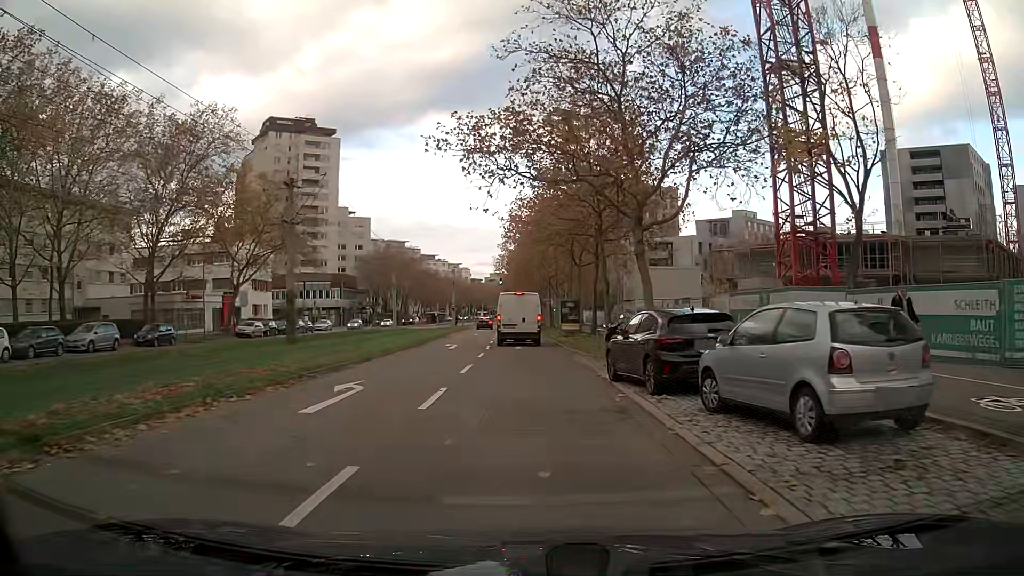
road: tertiary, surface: asphalt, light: Day
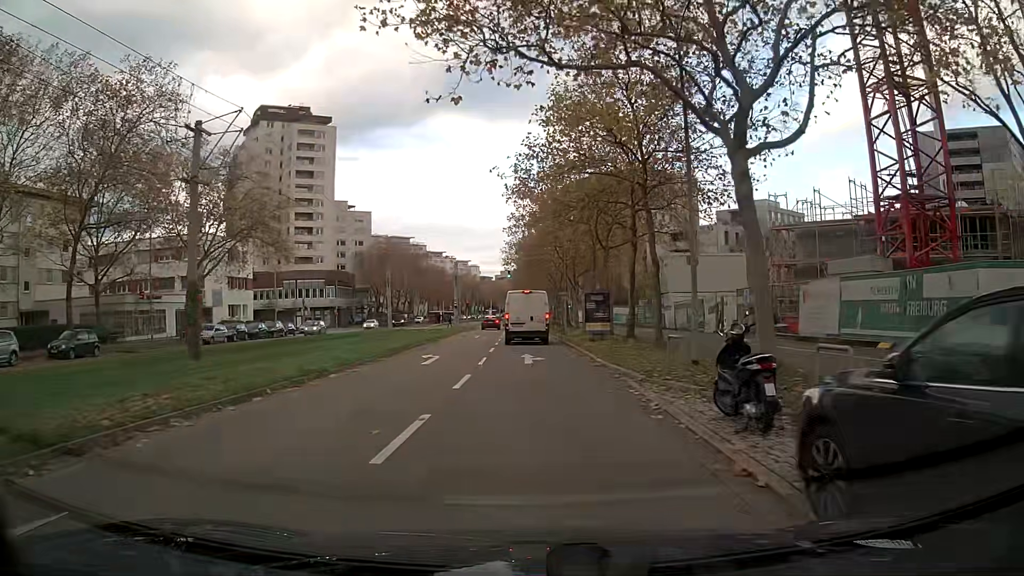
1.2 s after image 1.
(-0.1, +10.0) m; 0°
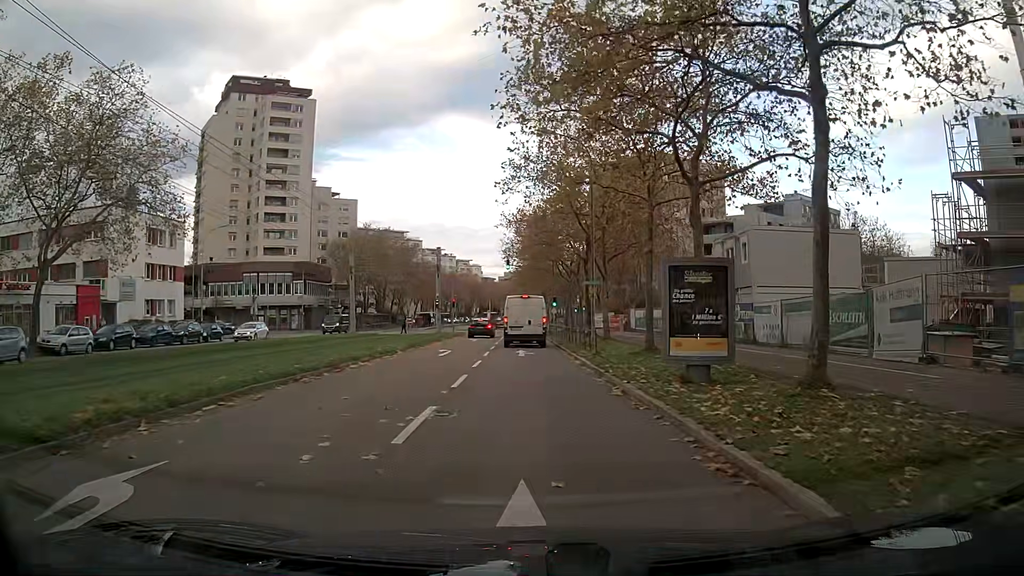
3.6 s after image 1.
(-0.1, +18.3) m; -1°
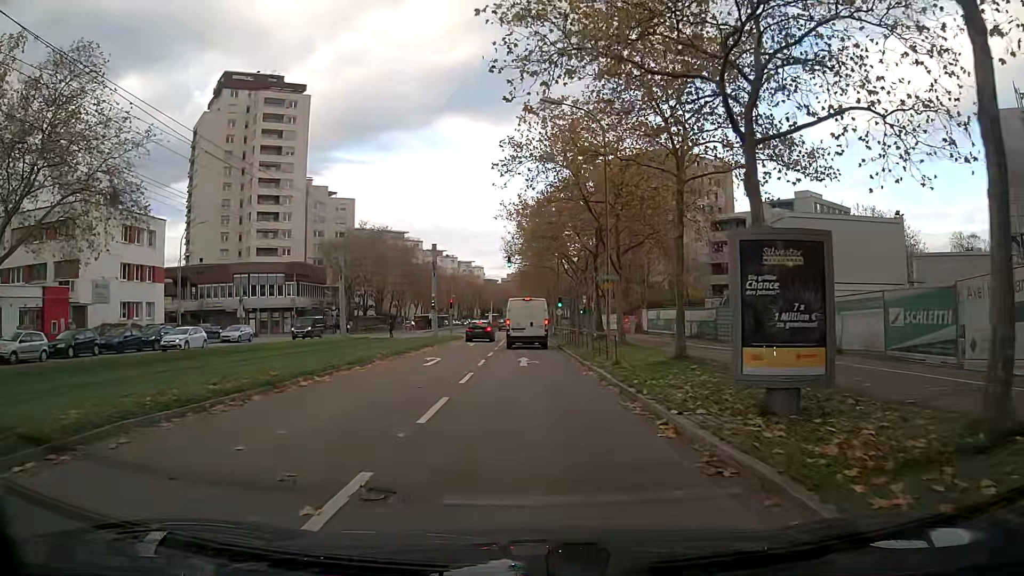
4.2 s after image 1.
(0.0, +4.4) m; -1°
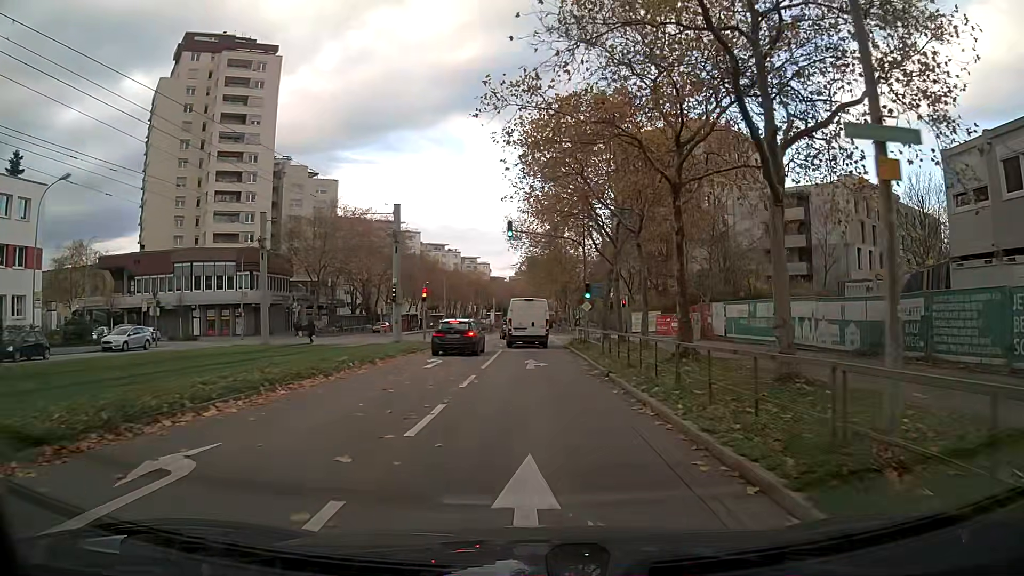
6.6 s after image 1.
(-0.1, +19.1) m; 0°
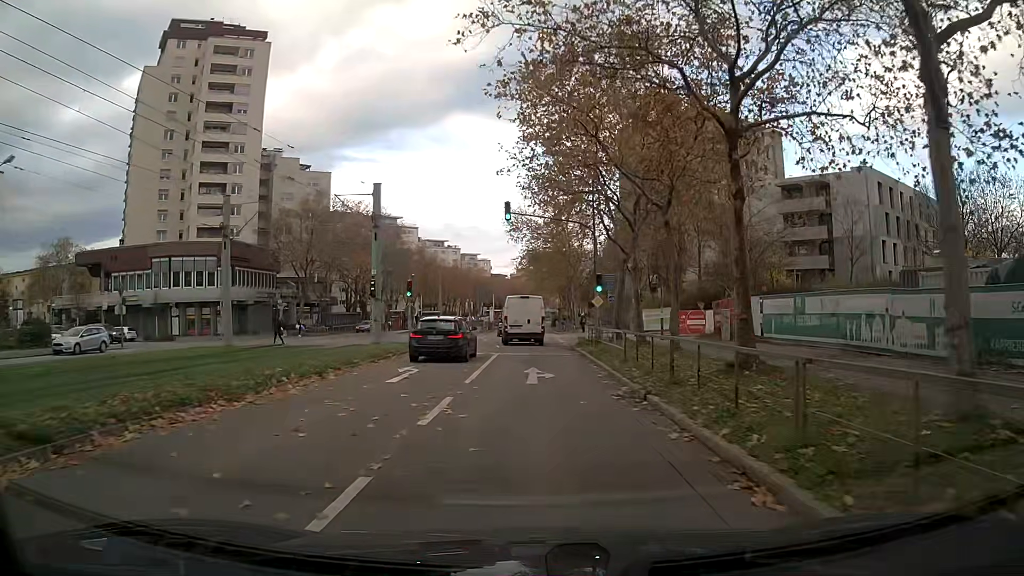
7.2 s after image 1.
(0.0, +5.3) m; 0°
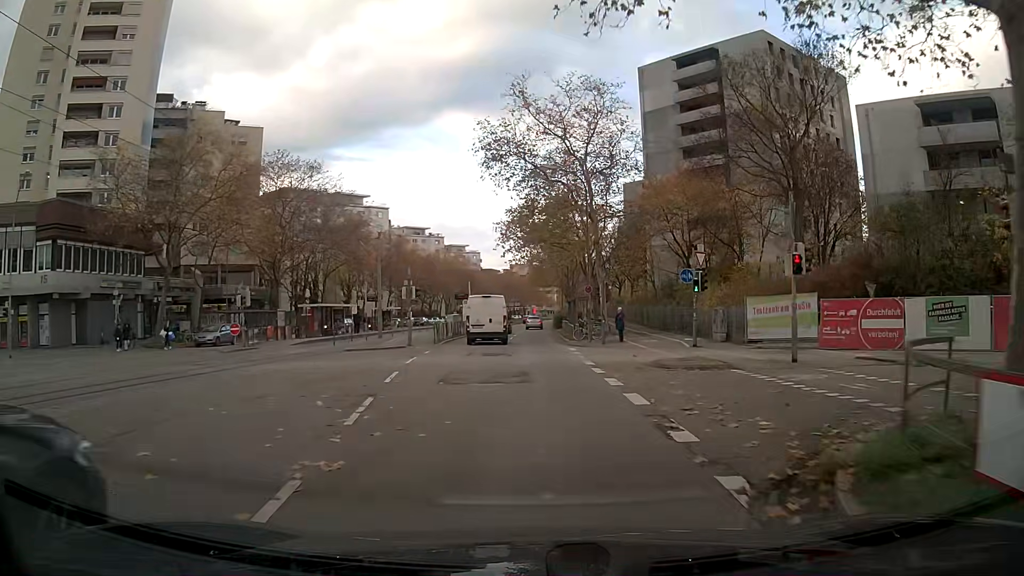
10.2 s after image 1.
(+0.1, +29.6) m; 0°
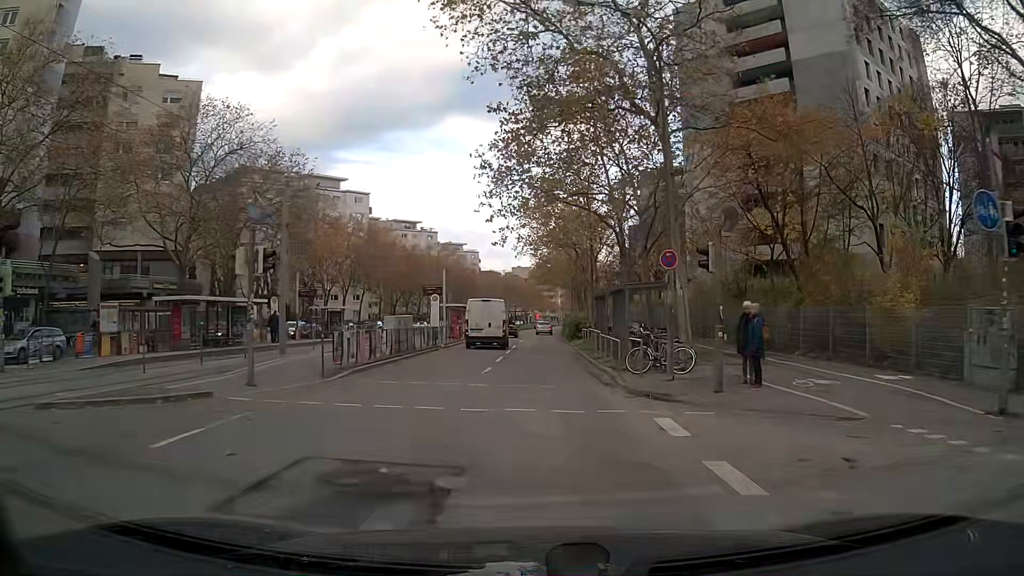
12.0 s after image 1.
(0.0, +20.1) m; 0°
(0, +10) (0, +20) (0, +30) (0, +40) (+1, +50) (+1, +60) (+1, +70) (+2, +80) (+2, +90) (+3, +100) m
